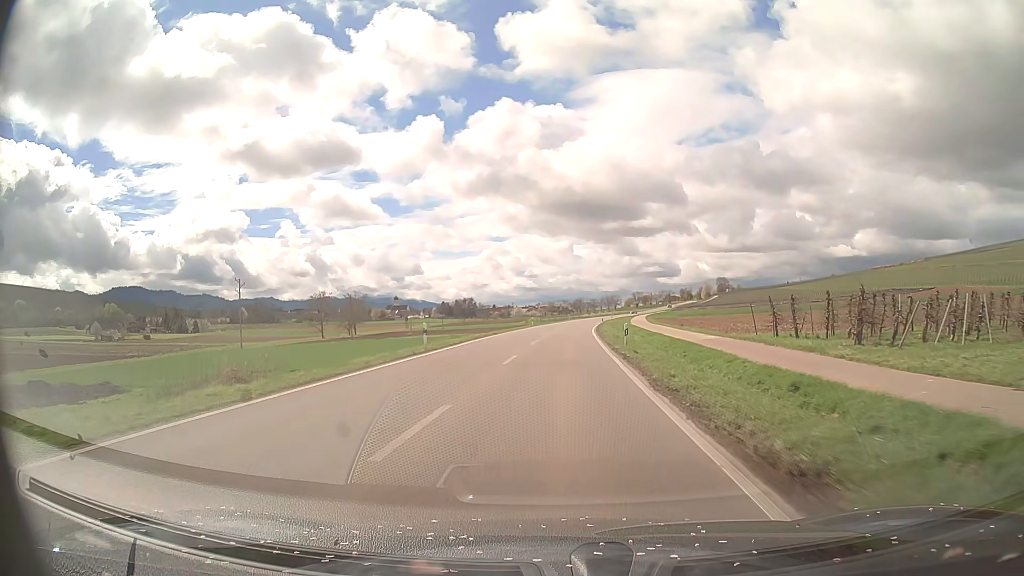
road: primary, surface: asphalt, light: Day
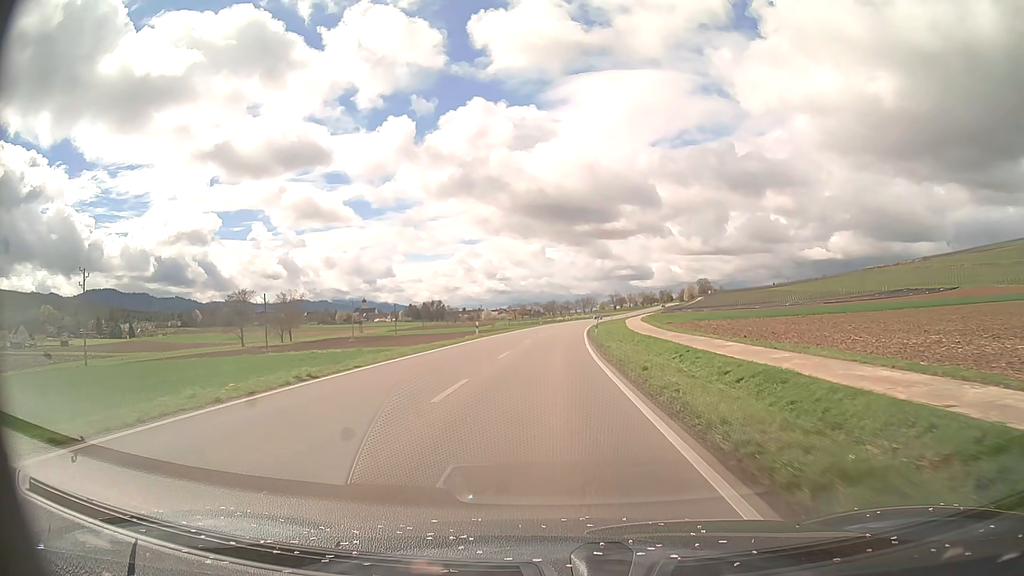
(+0.7, +31.7) m; +2°
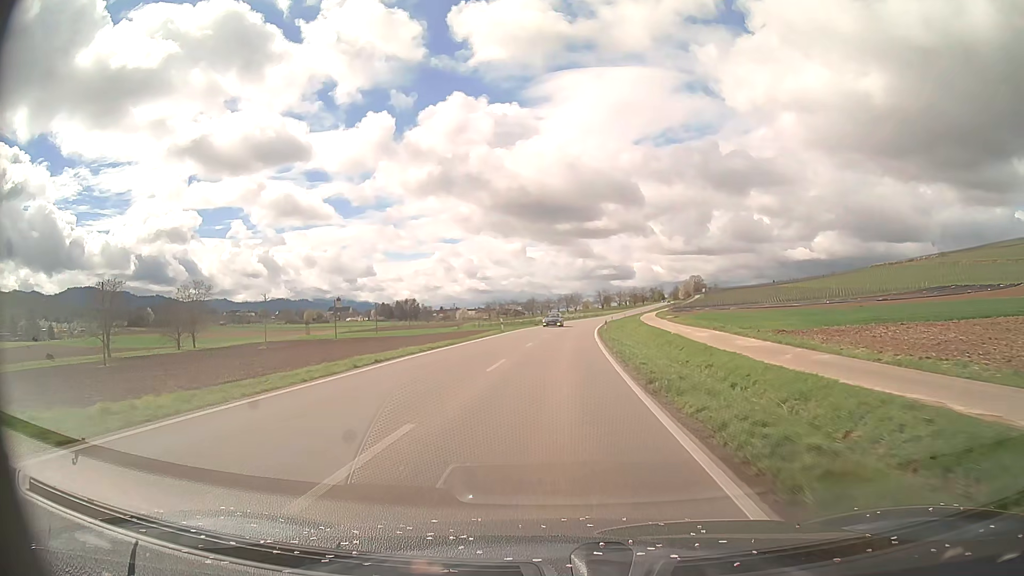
(+0.6, +42.3) m; +2°
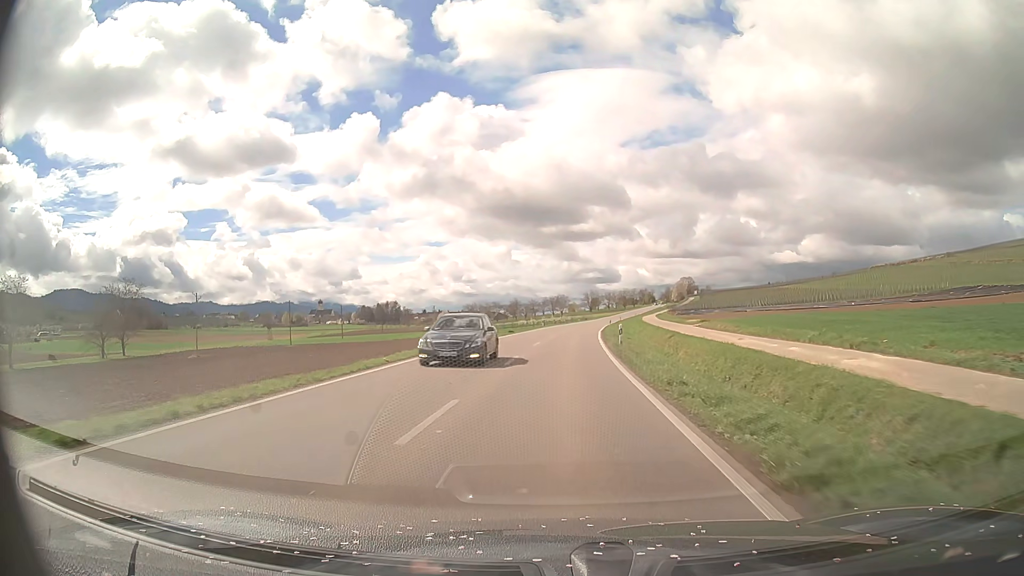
(+0.2, +21.1) m; +1°
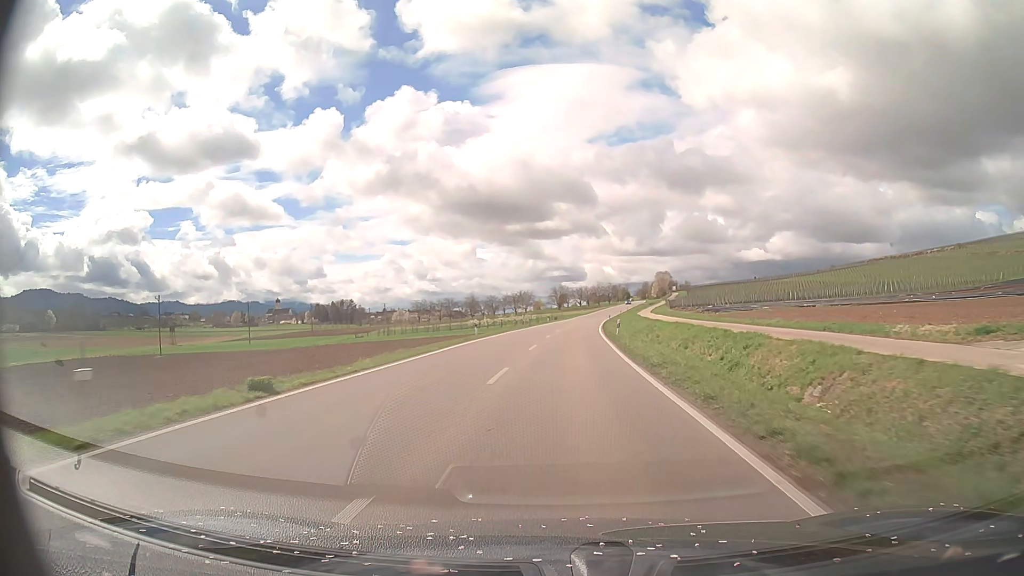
(+1.0, +42.2) m; +3°
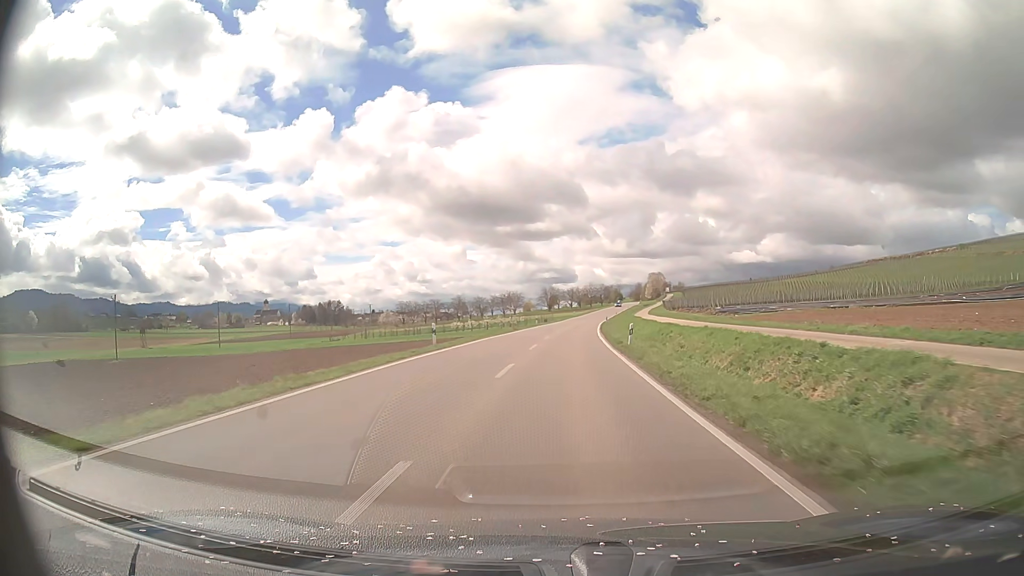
(+0.1, +10.6) m; +1°
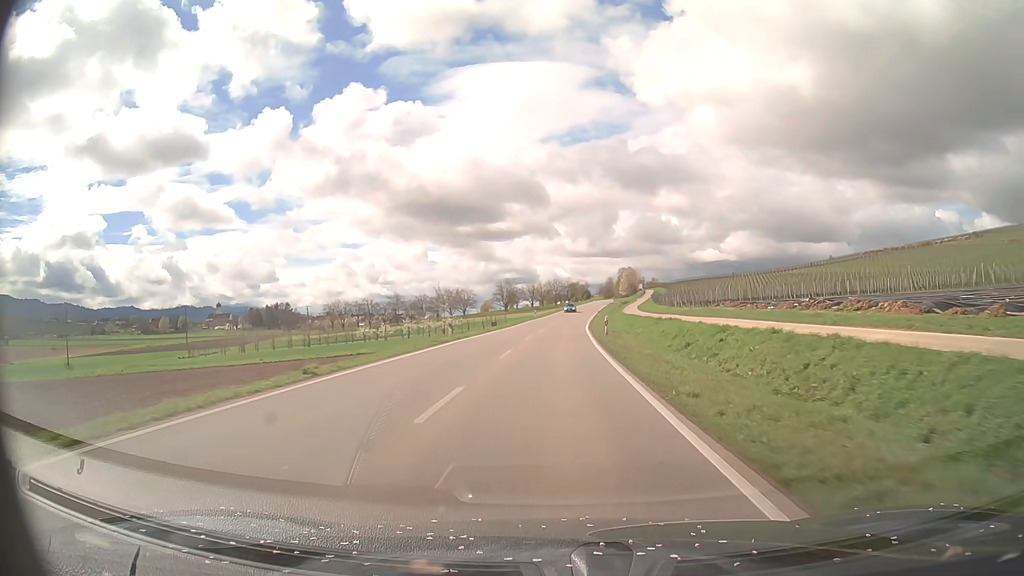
(+1.4, +42.2) m; +3°
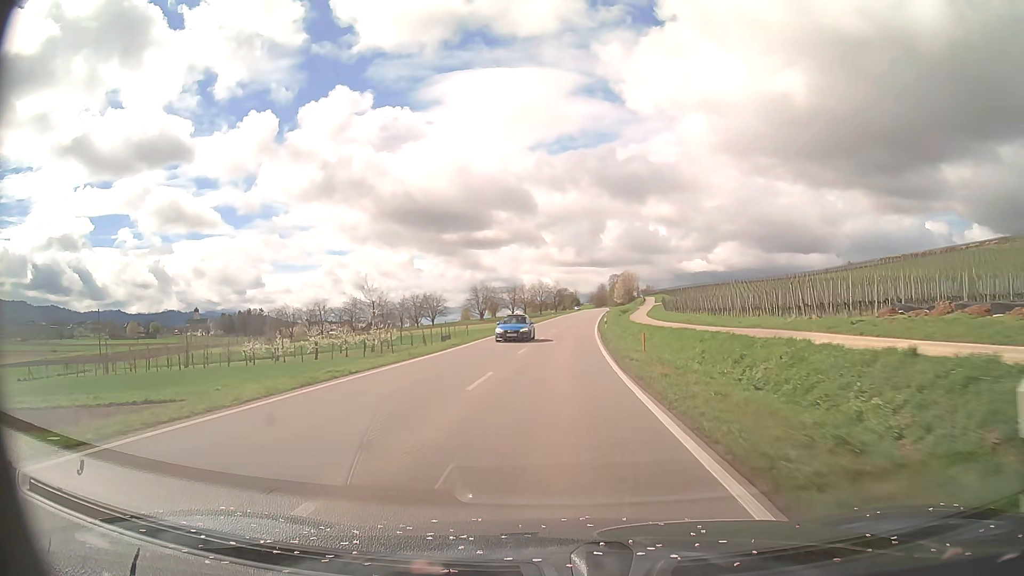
(+0.3, +31.6) m; +1°
(0, +10) (0, +20) (0, +30) (+1, +40) (+1, +50) (+2, +60) (+3, +70) (+3, +80) (+4, +90) (+5, +100) m
